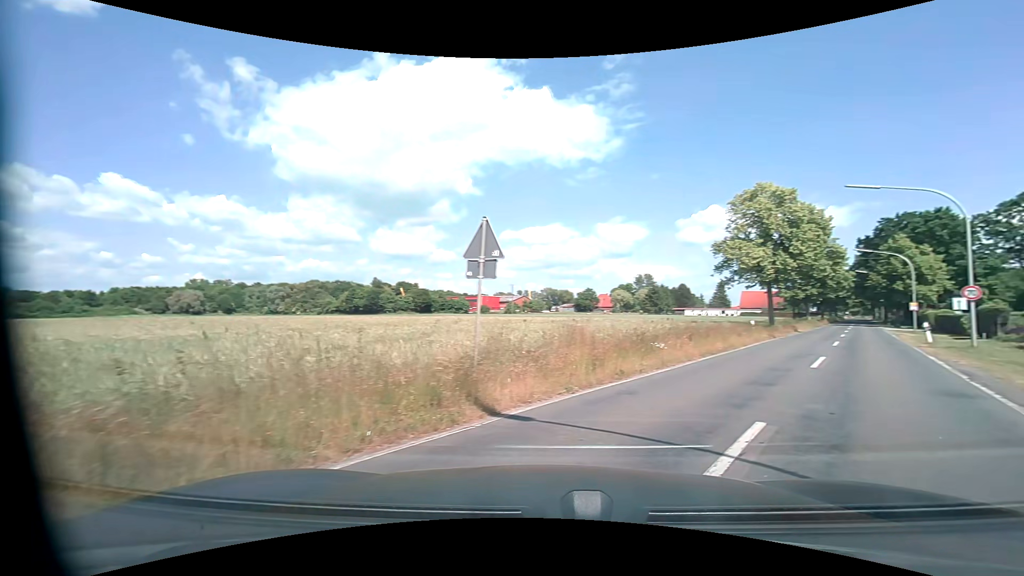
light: Day
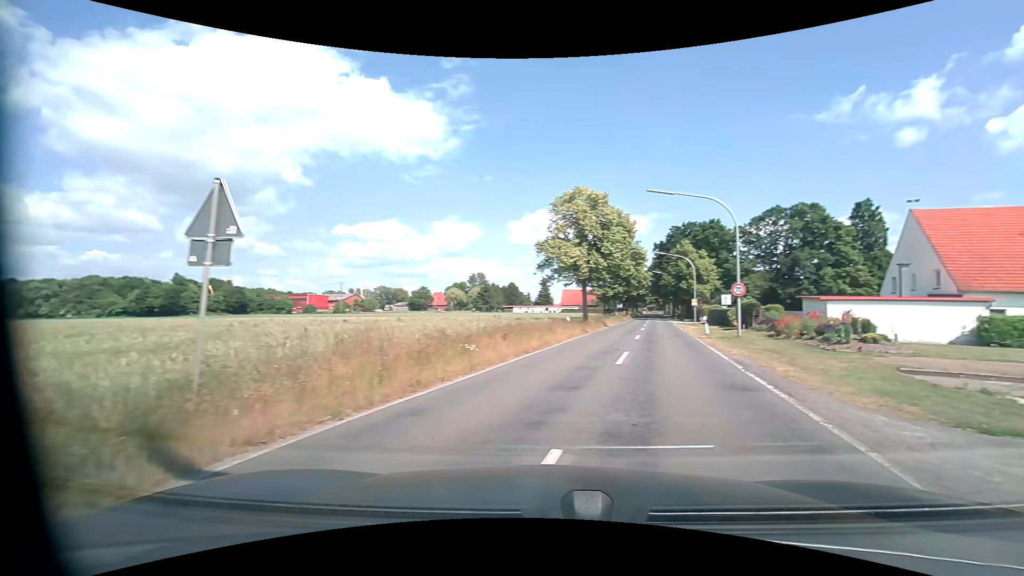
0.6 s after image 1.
(+0.3, +2.0) m; +20°
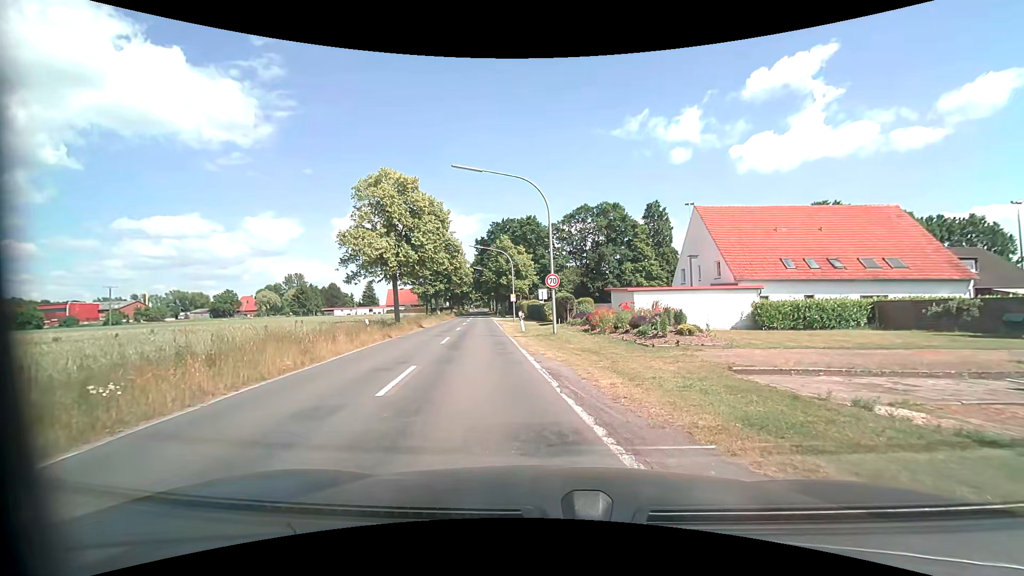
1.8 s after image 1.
(+1.1, +4.8) m; +18°
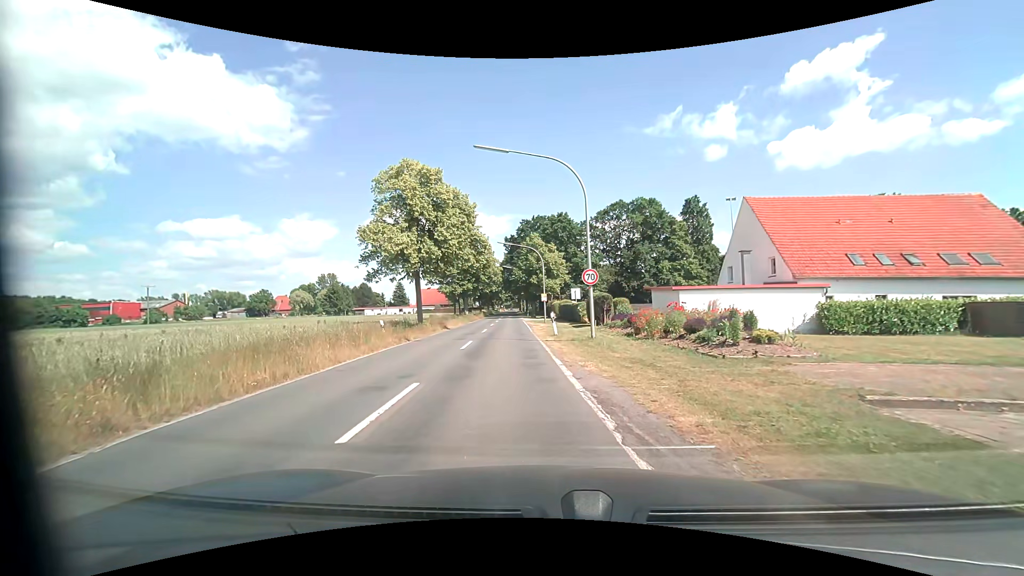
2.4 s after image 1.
(-0.1, +2.9) m; -2°
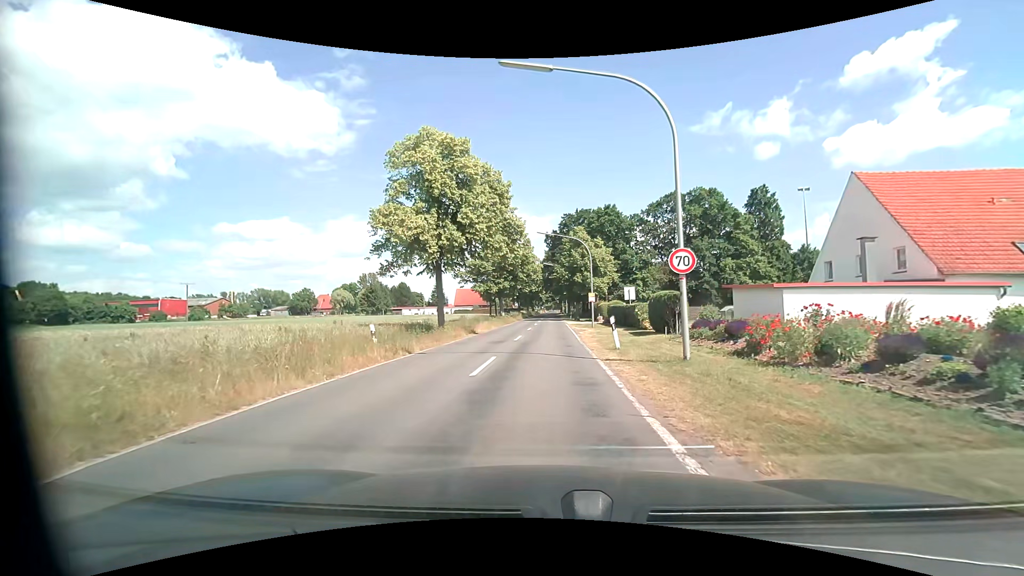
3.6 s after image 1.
(-0.4, +7.0) m; -6°
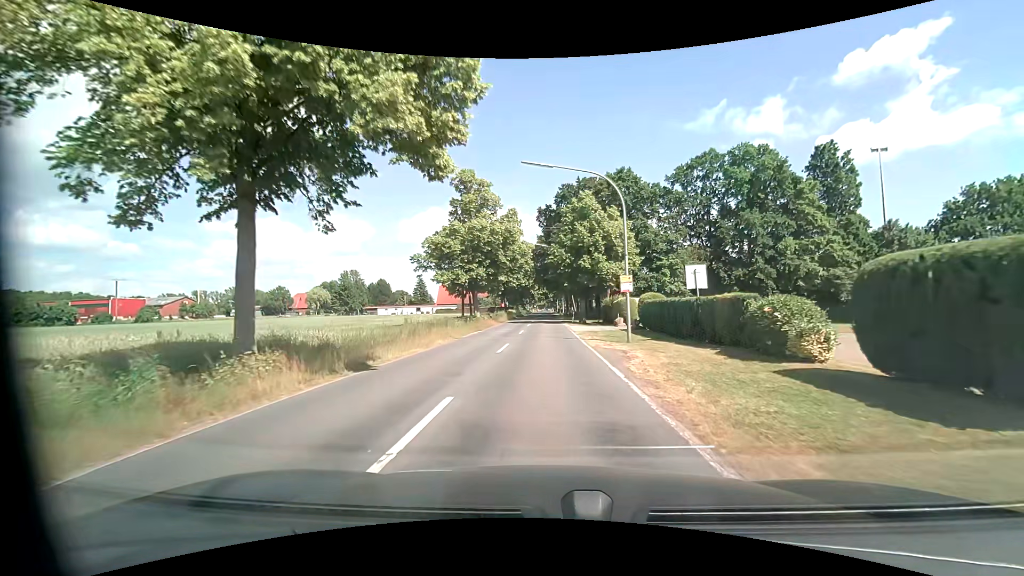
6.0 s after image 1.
(+0.1, +19.4) m; +1°
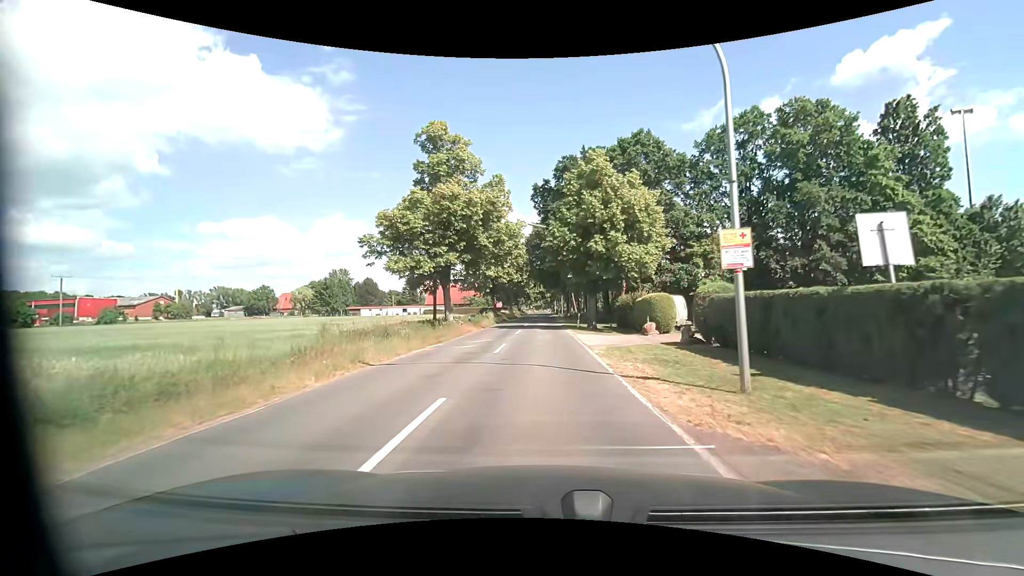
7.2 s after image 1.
(+0.1, +12.2) m; 0°
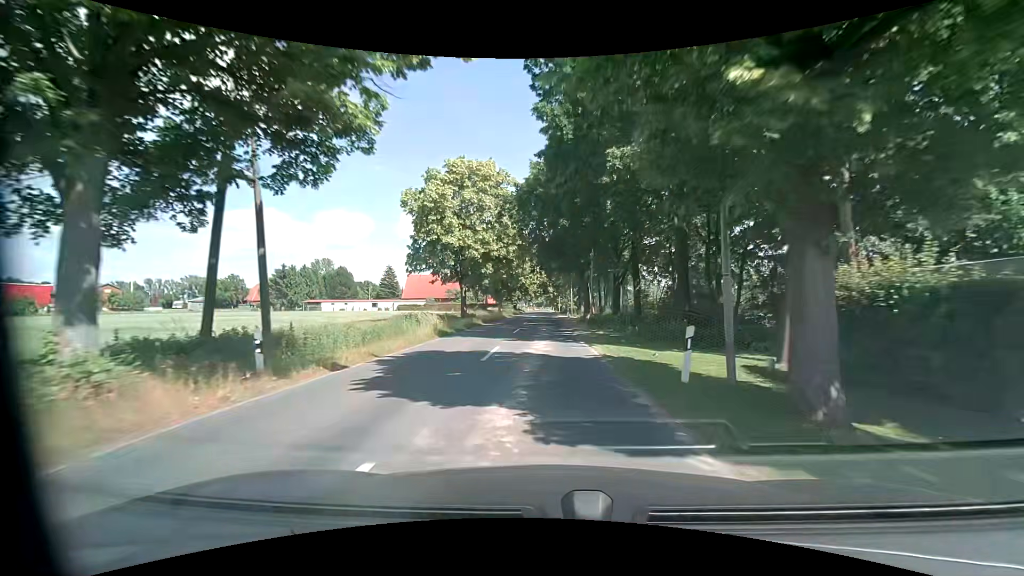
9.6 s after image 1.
(-0.1, +27.7) m; 0°
(0, +10) (0, +20) (0, +30) (0, +40) (0, +50) (0, +60) (0, +70) (0, +80) (0, +90) (0, +100) m
